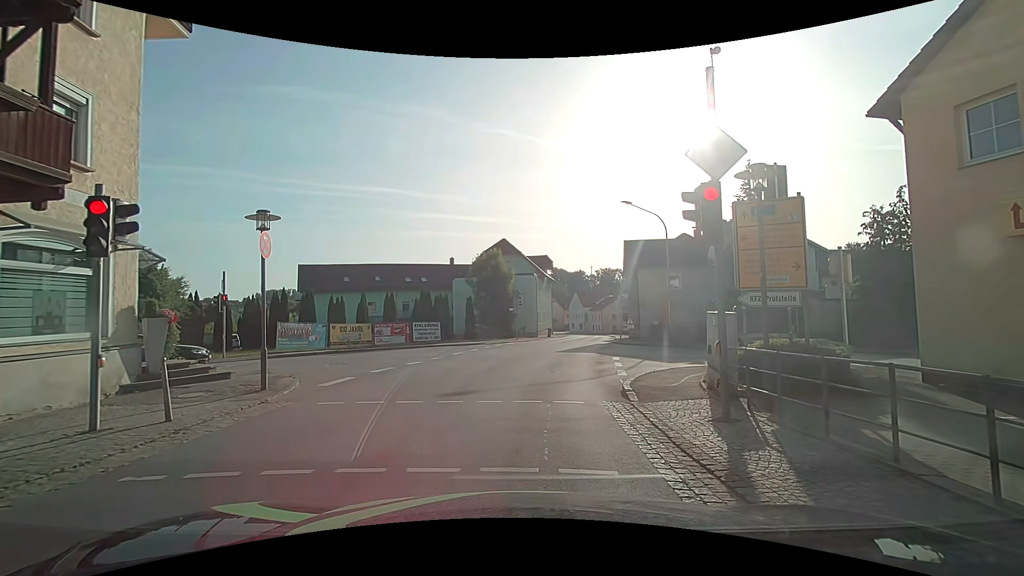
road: secondary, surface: asphalt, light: Day
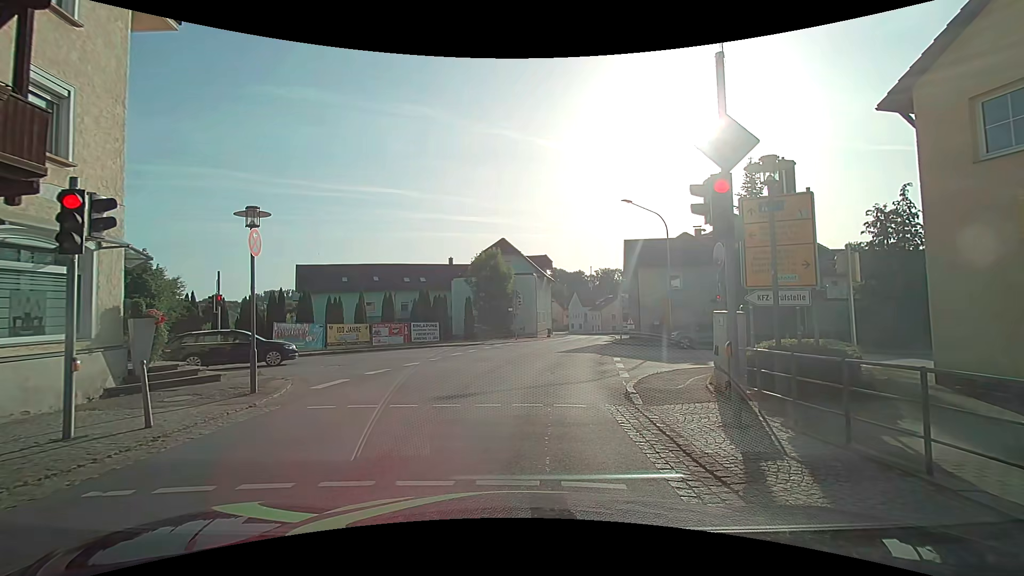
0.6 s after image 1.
(0.0, +0.3) m; 0°
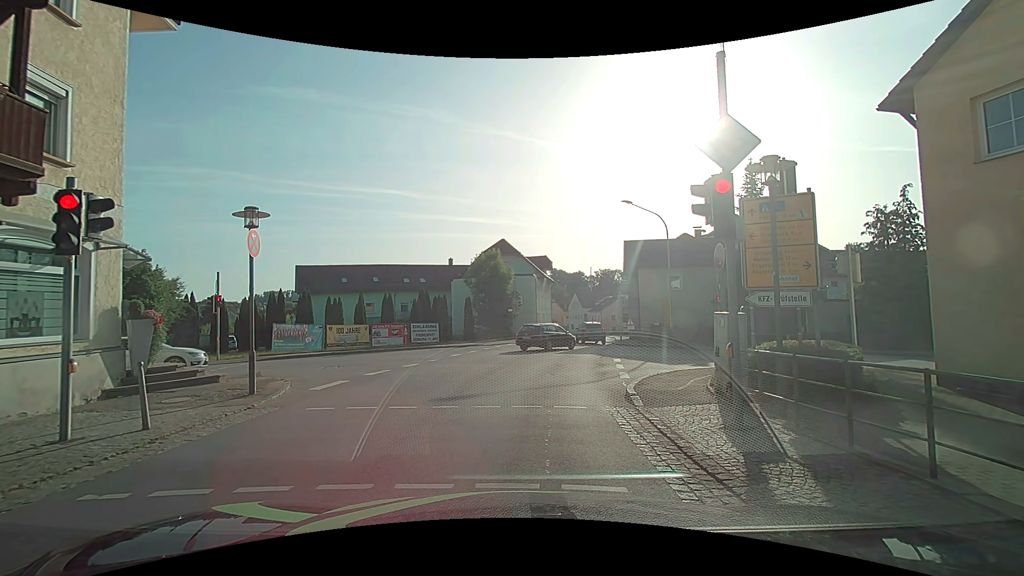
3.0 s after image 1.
(0.0, +0.1) m; 0°
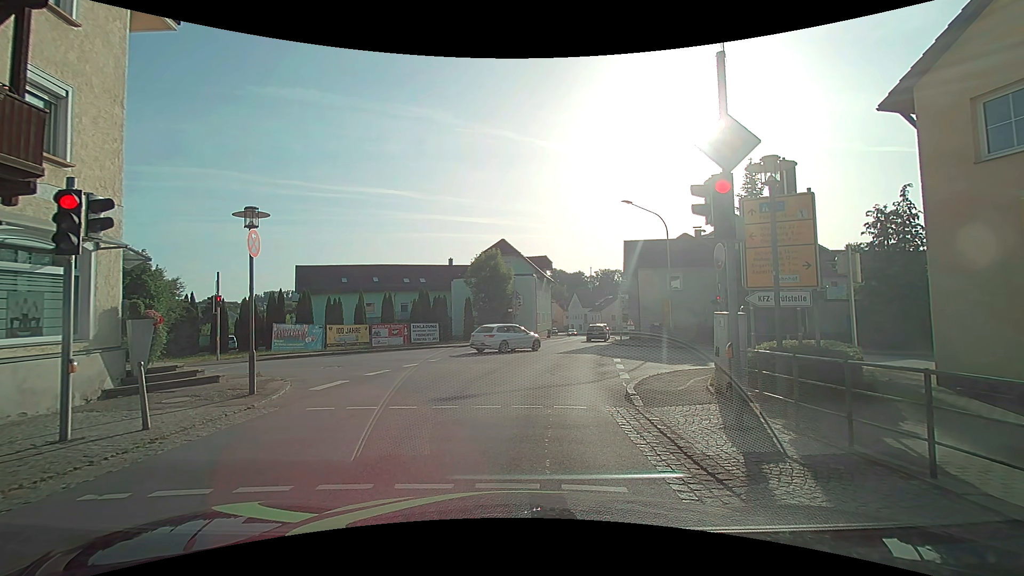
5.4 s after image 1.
(0.0, 0.0) m; 0°
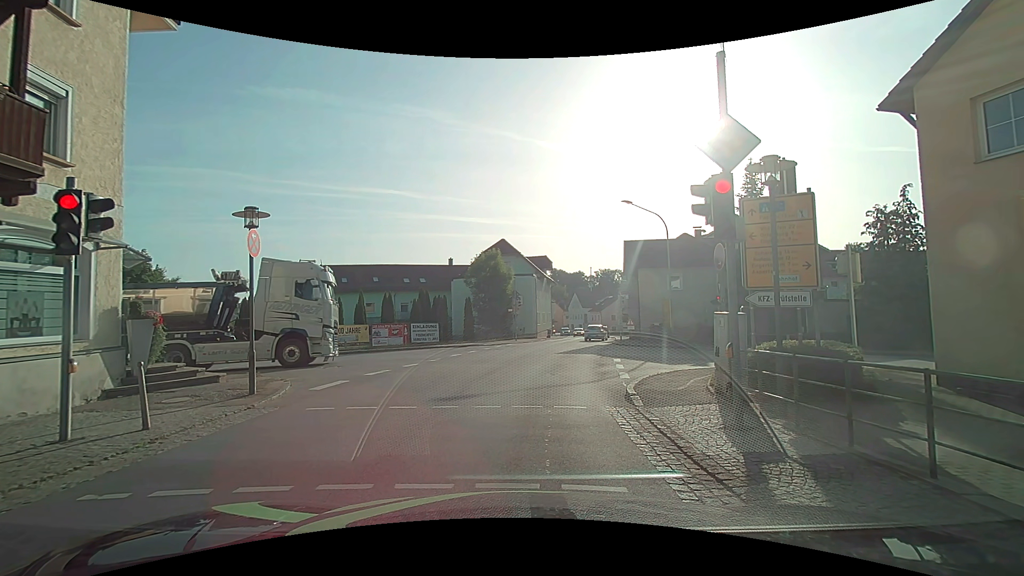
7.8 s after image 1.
(0.0, 0.0) m; 0°
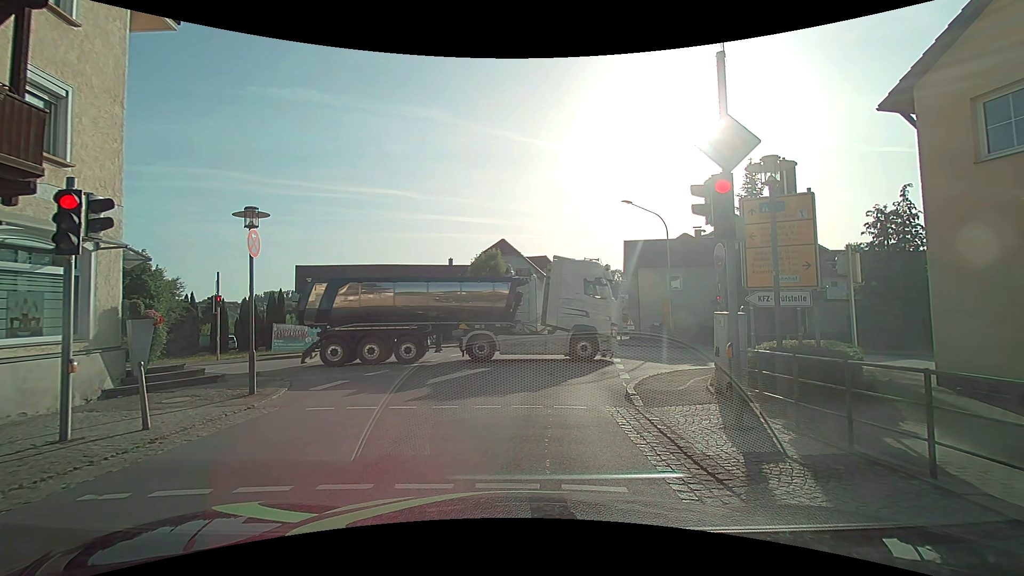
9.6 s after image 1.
(0.0, 0.0) m; 0°
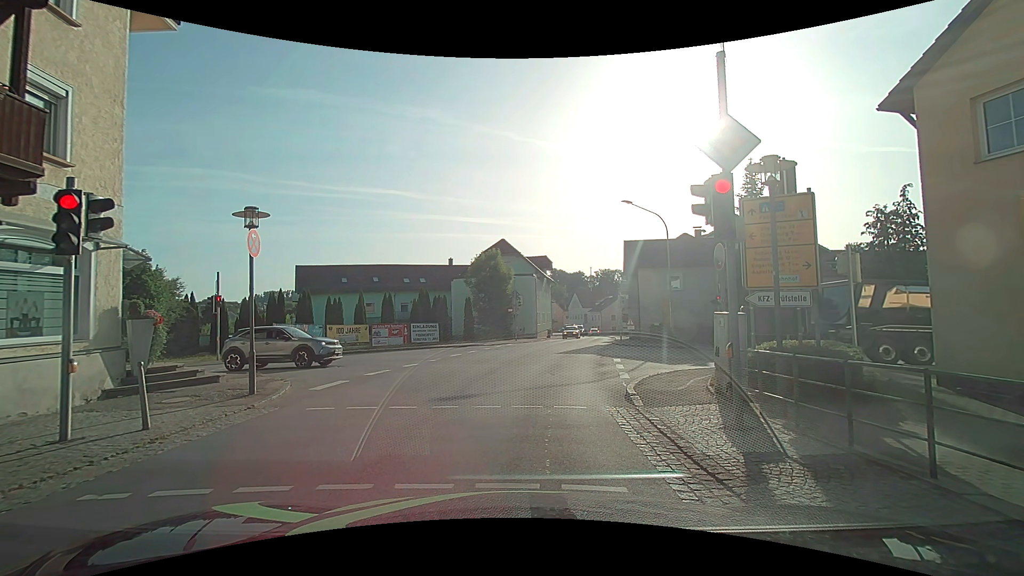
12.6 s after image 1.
(0.0, 0.0) m; 0°
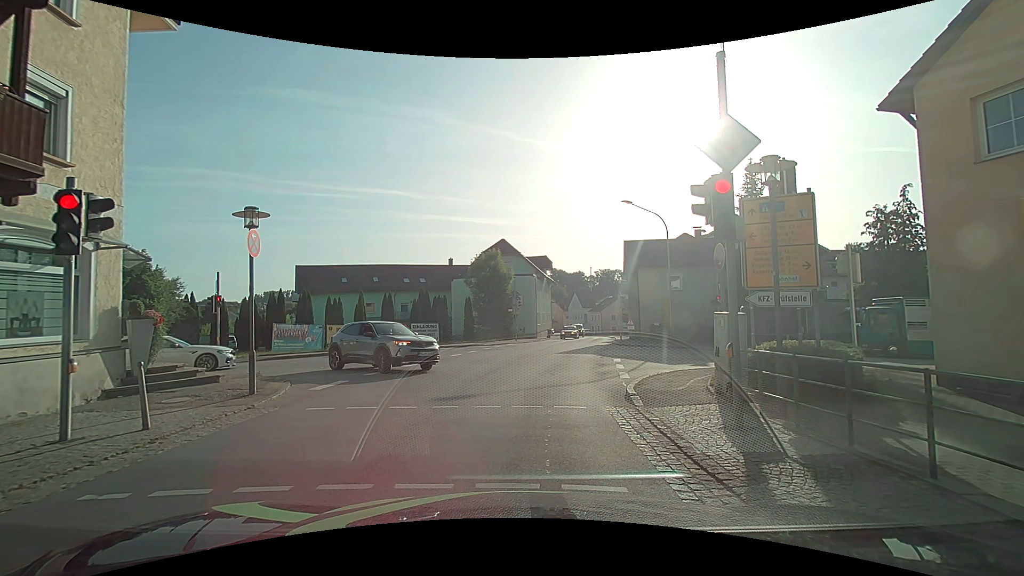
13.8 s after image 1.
(0.0, 0.0) m; 0°
